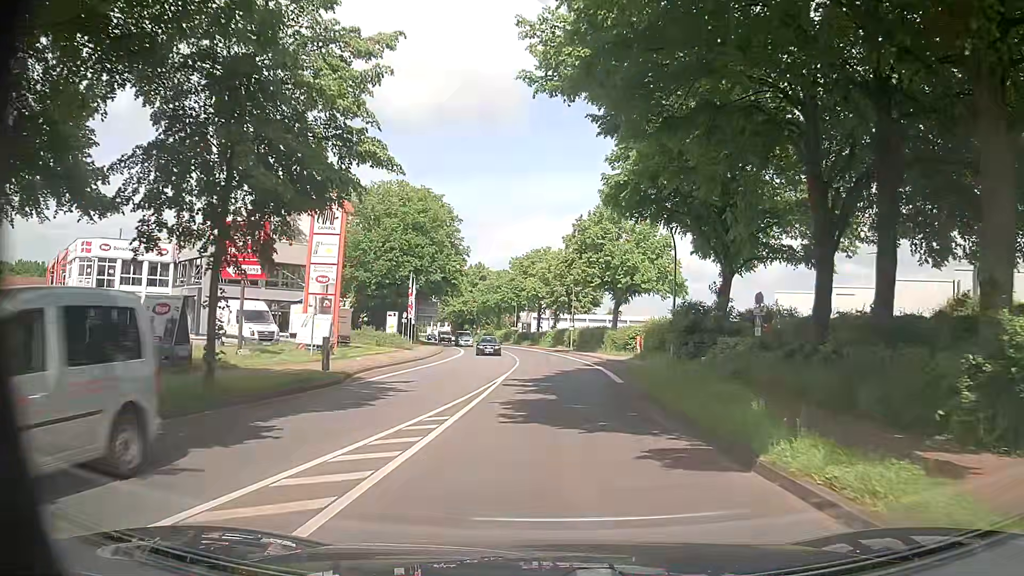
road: primary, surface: asphalt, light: Day
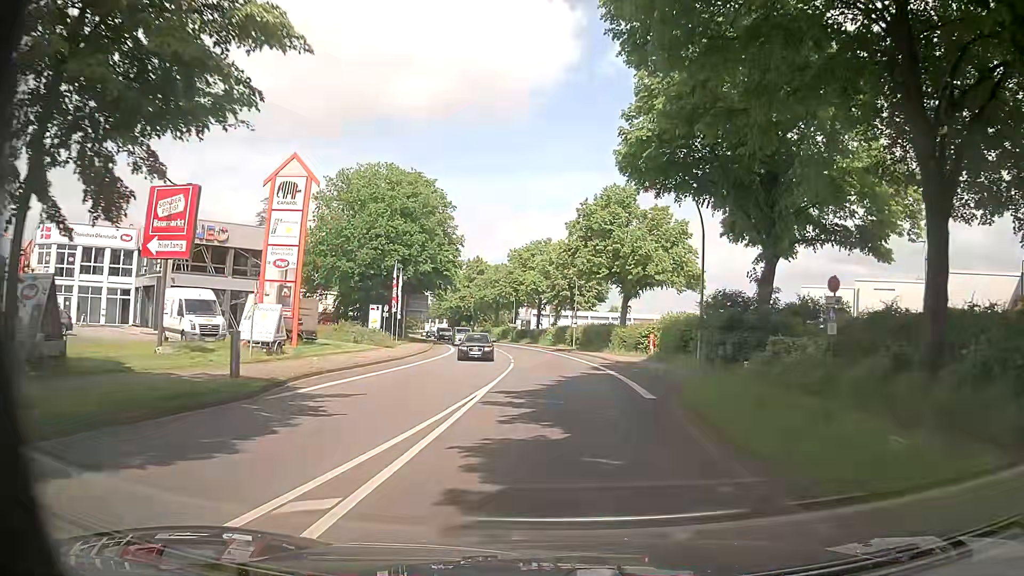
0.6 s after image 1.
(0.0, +6.5) m; 0°
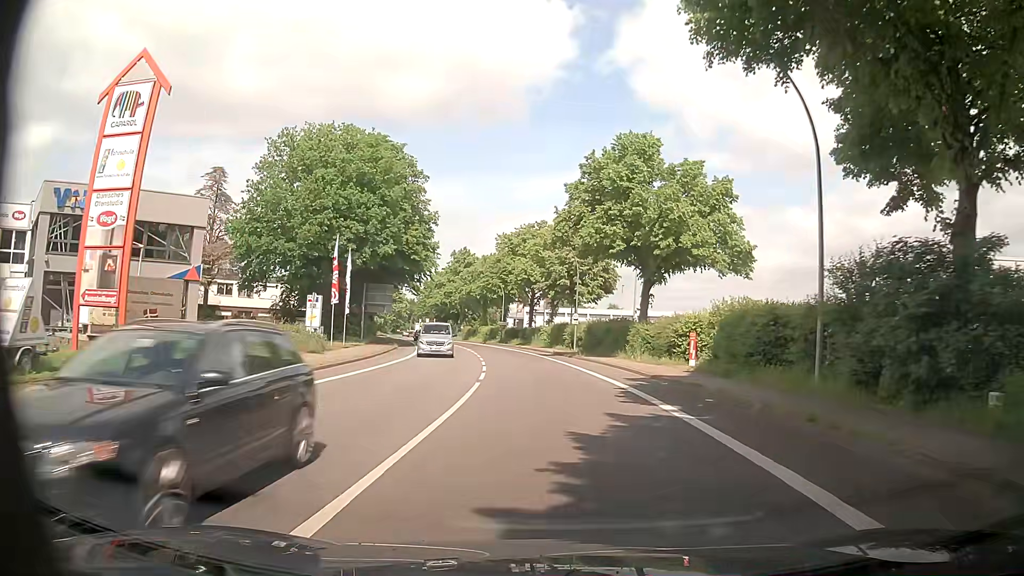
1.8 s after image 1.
(+0.1, +14.0) m; +1°
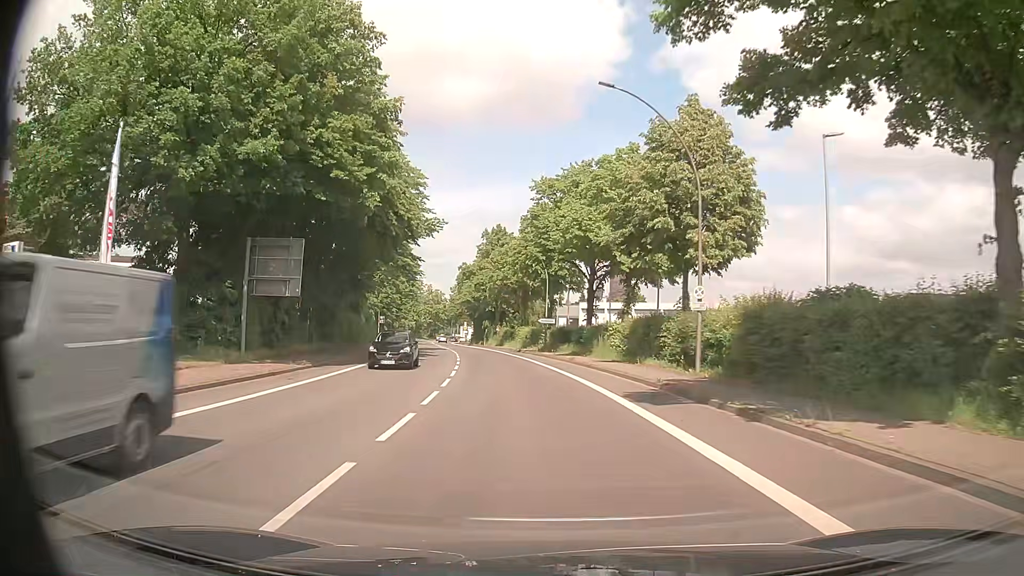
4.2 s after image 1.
(-0.7, +30.0) m; -4°
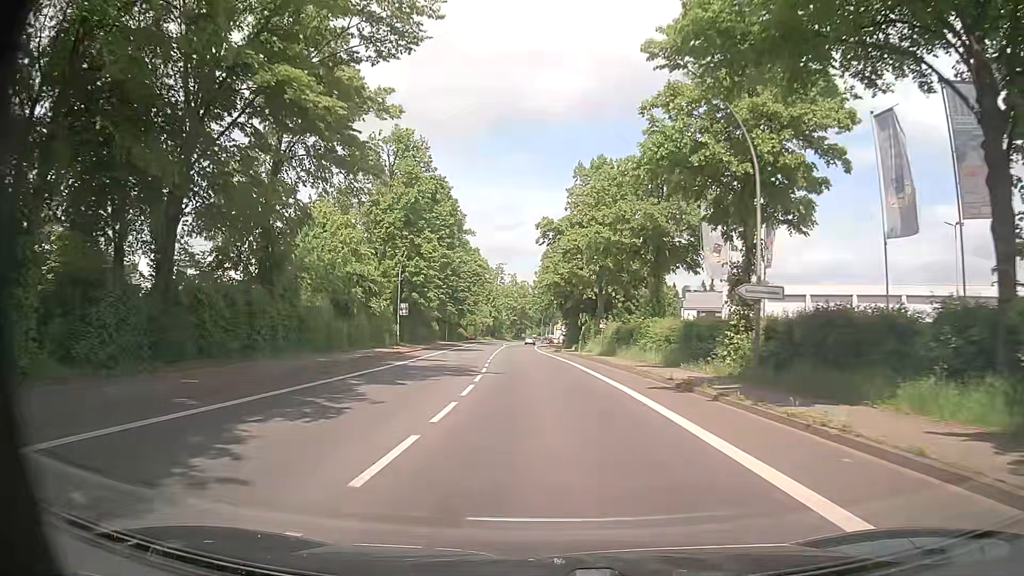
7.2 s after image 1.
(-3.1, +38.7) m; -8°
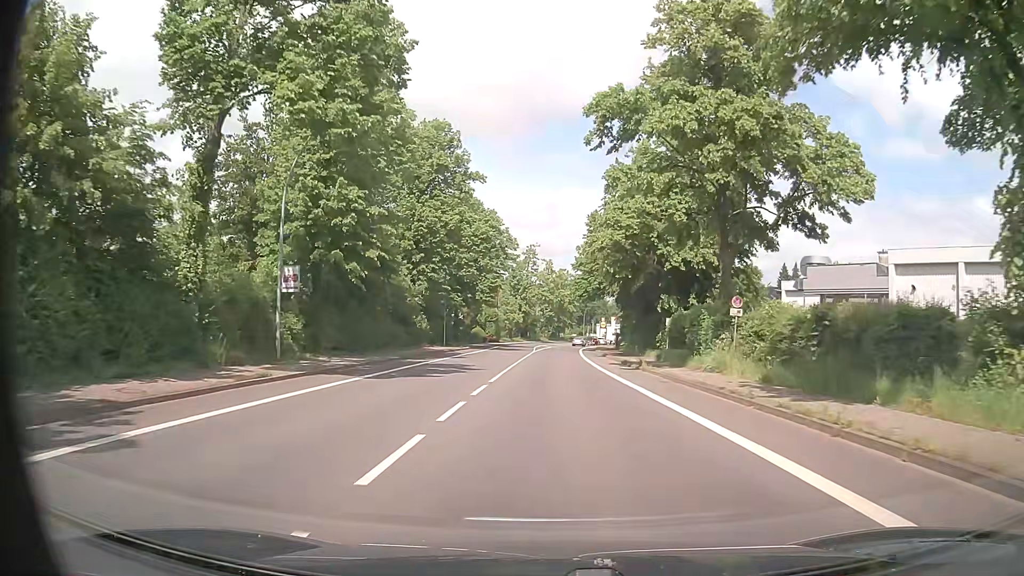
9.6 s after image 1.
(-1.0, +31.5) m; -3°
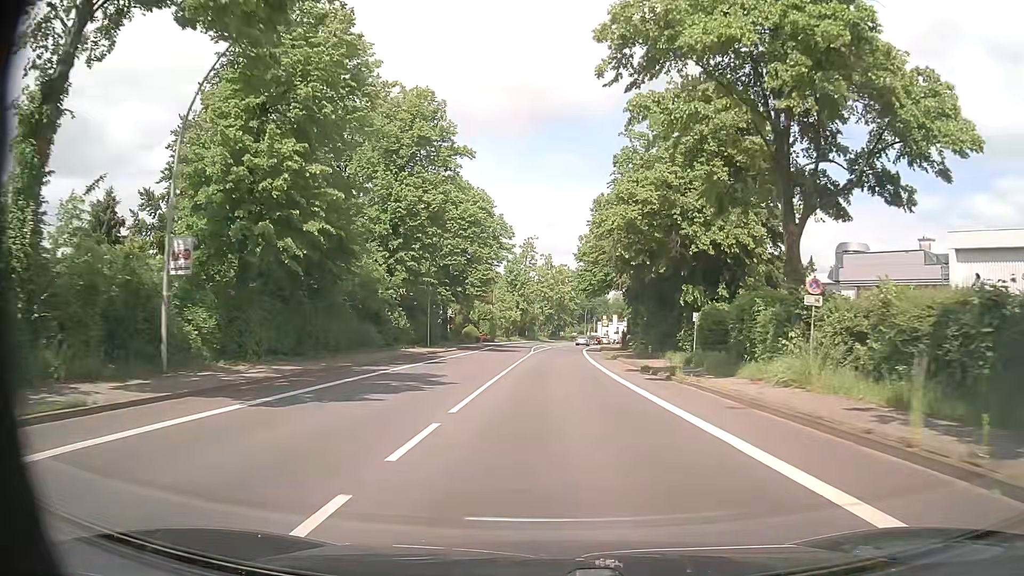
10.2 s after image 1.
(0.0, +7.9) m; 0°
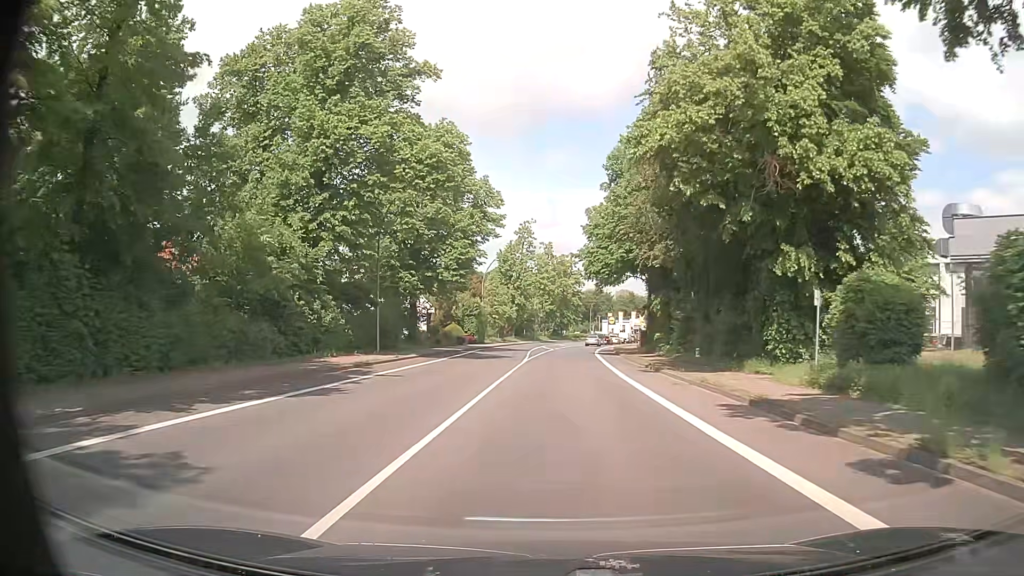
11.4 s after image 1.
(0.0, +15.9) m; 0°
